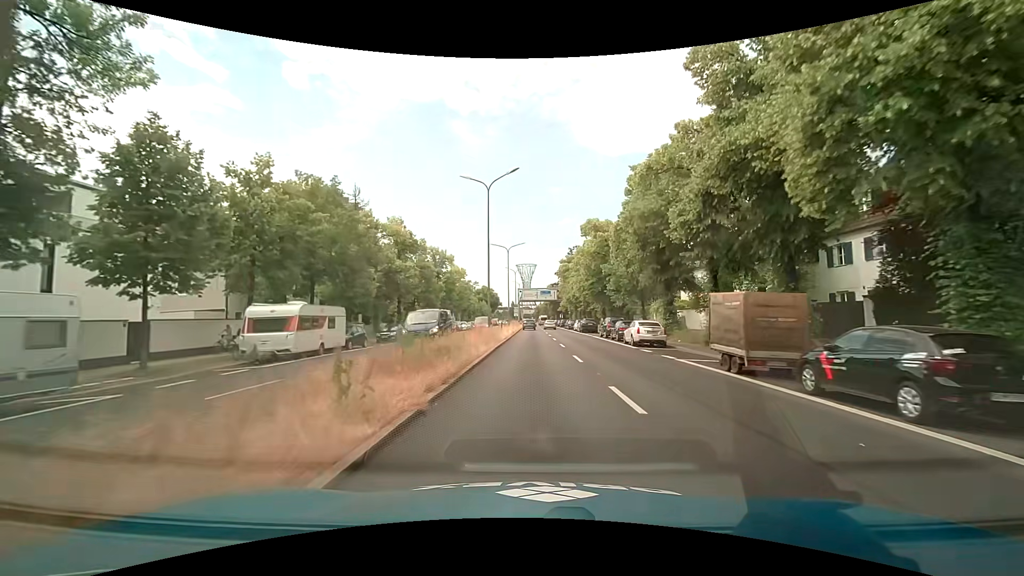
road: primary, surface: asphalt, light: Day
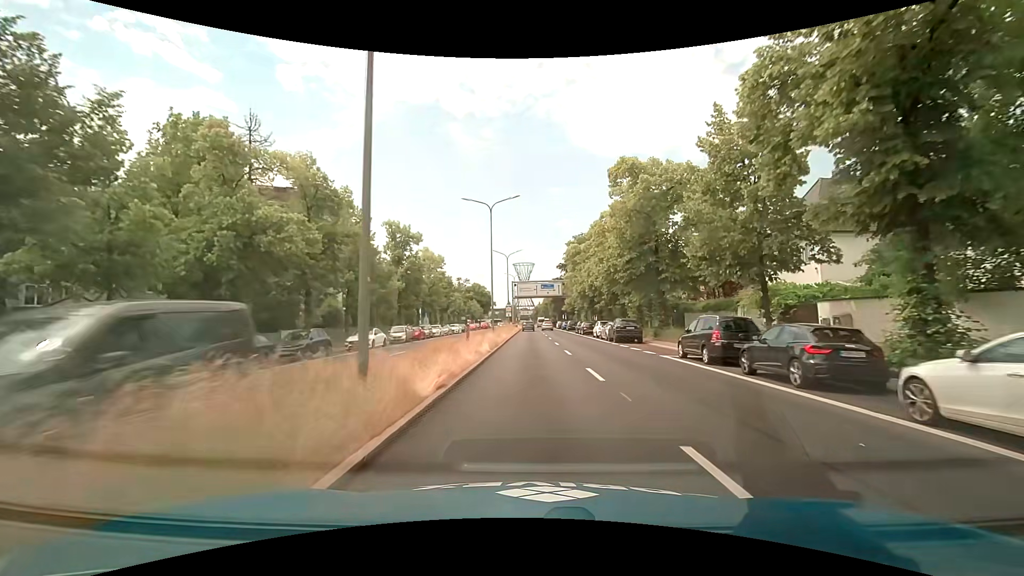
(-0.2, +22.9) m; 0°
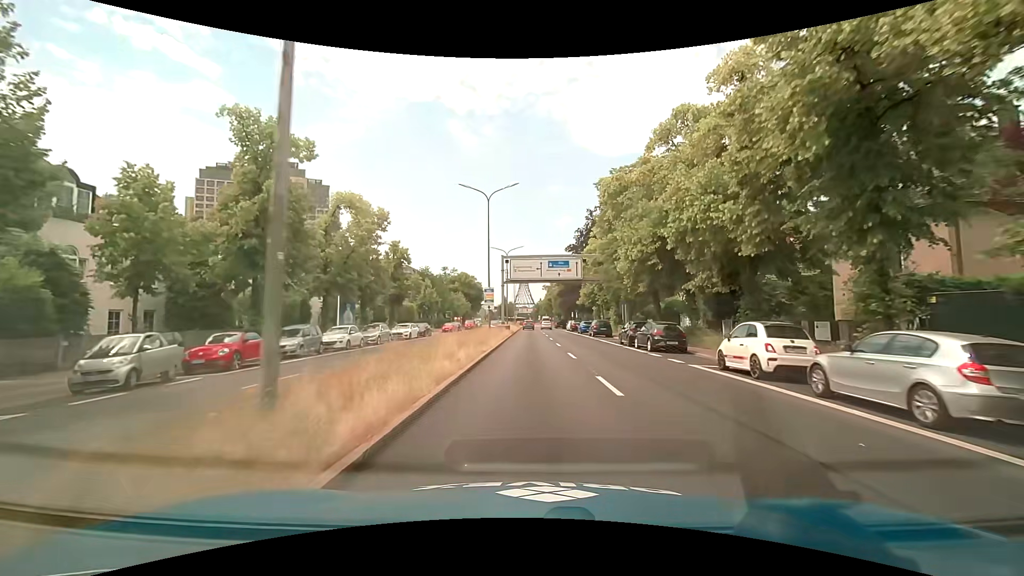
(-0.3, +30.5) m; 0°
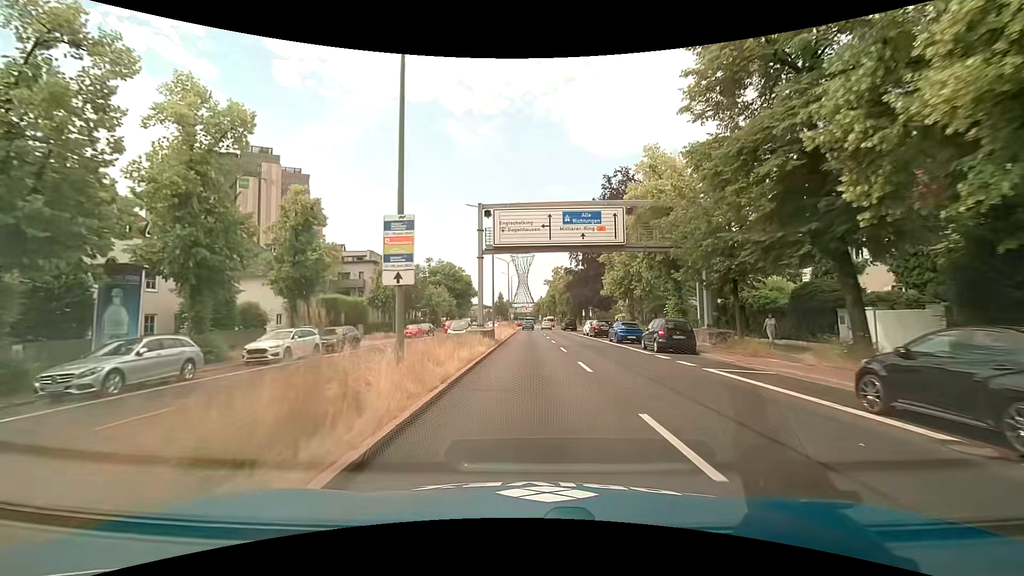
(-0.1, +22.8) m; -1°
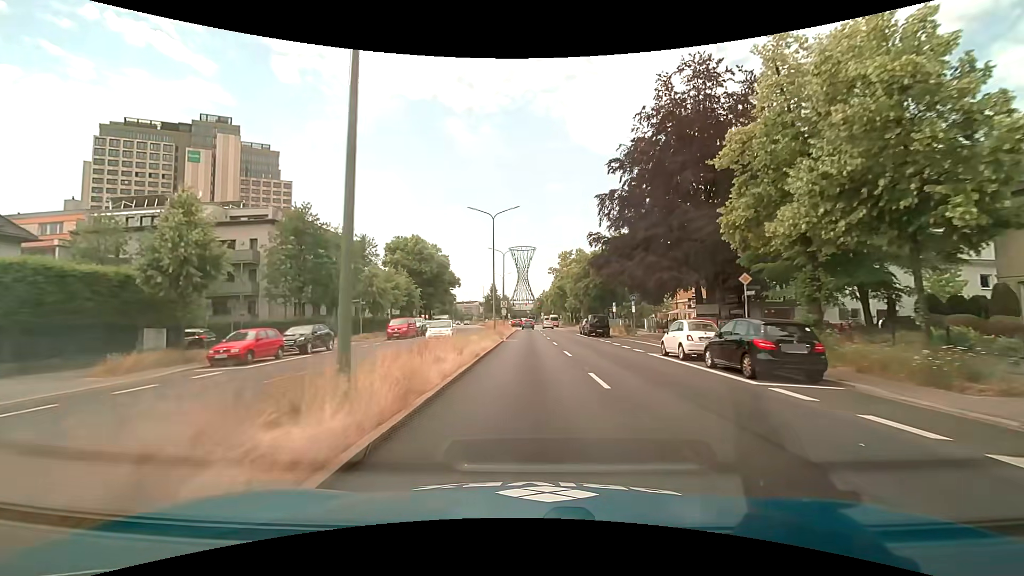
(+0.3, +30.4) m; 0°
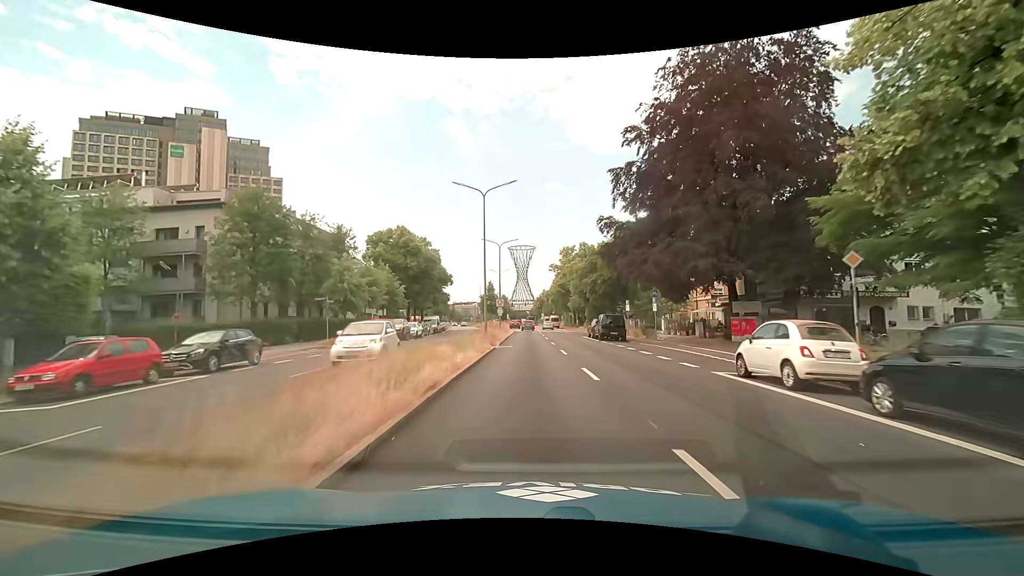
(0.0, +7.6) m; +1°
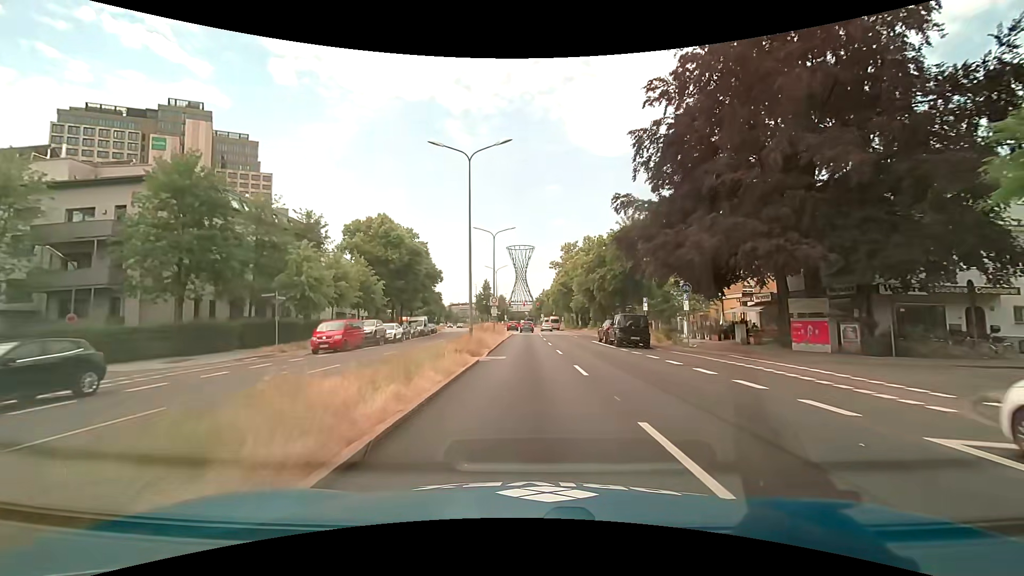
(0.0, +7.6) m; 0°
